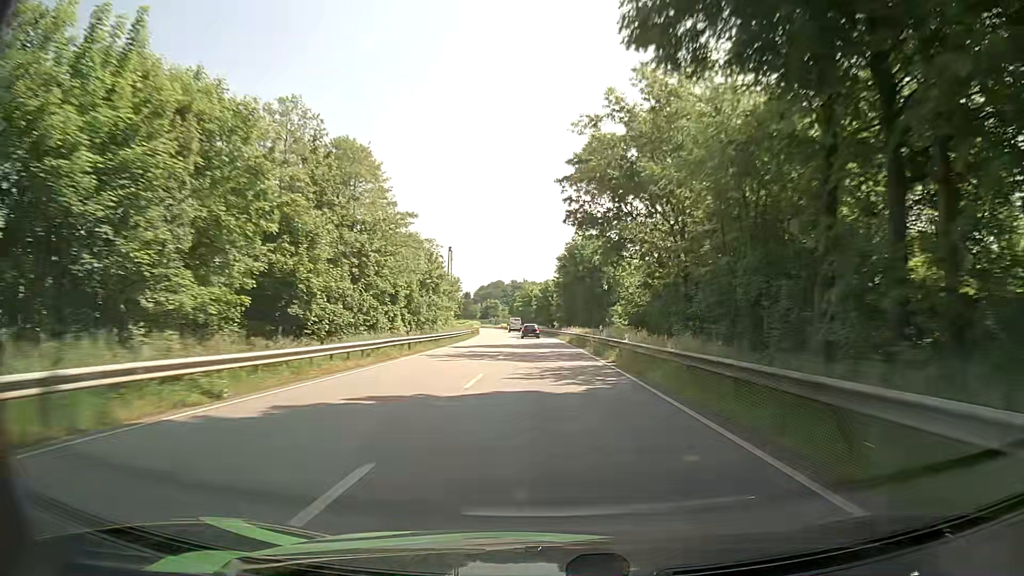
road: primary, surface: asphalt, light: Day
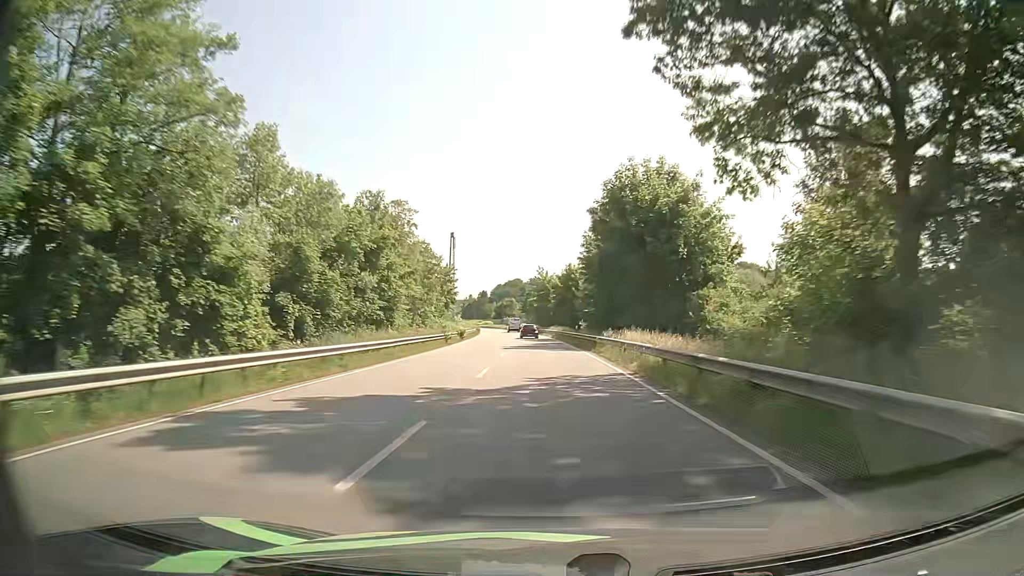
(-0.3, +33.2) m; -1°
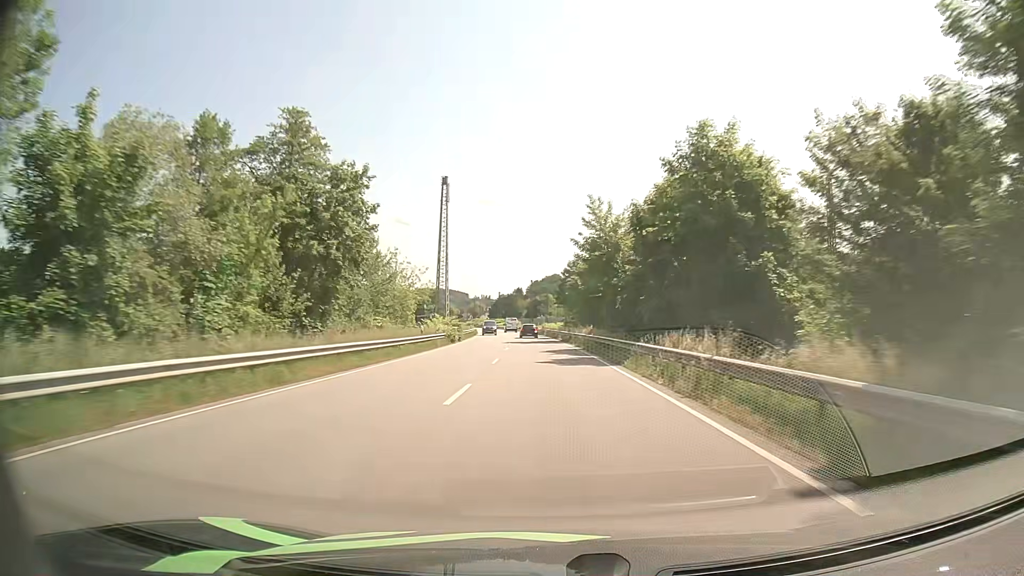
(-2.2, +66.4) m; -3°
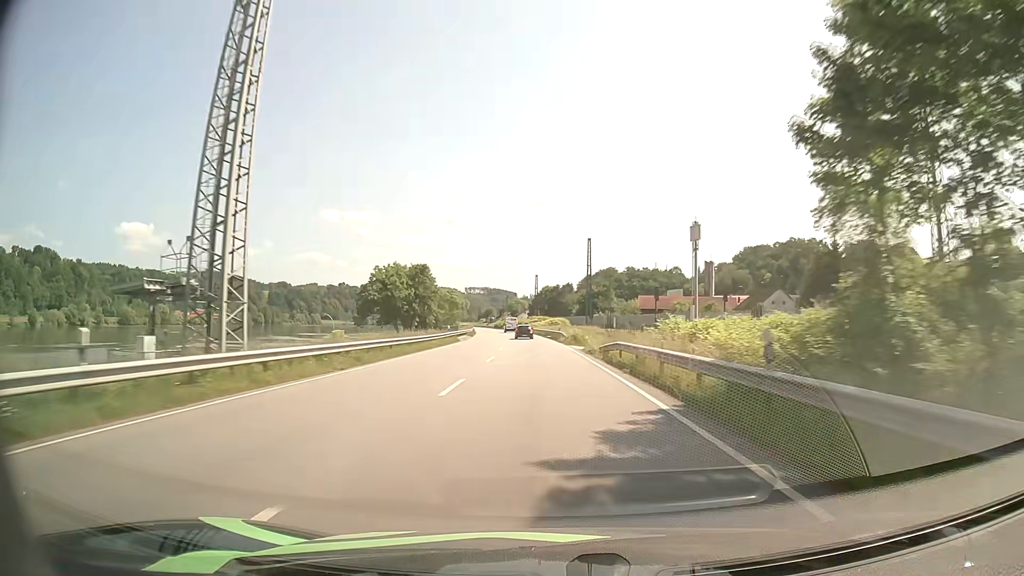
(-3.2, +82.9) m; -4°
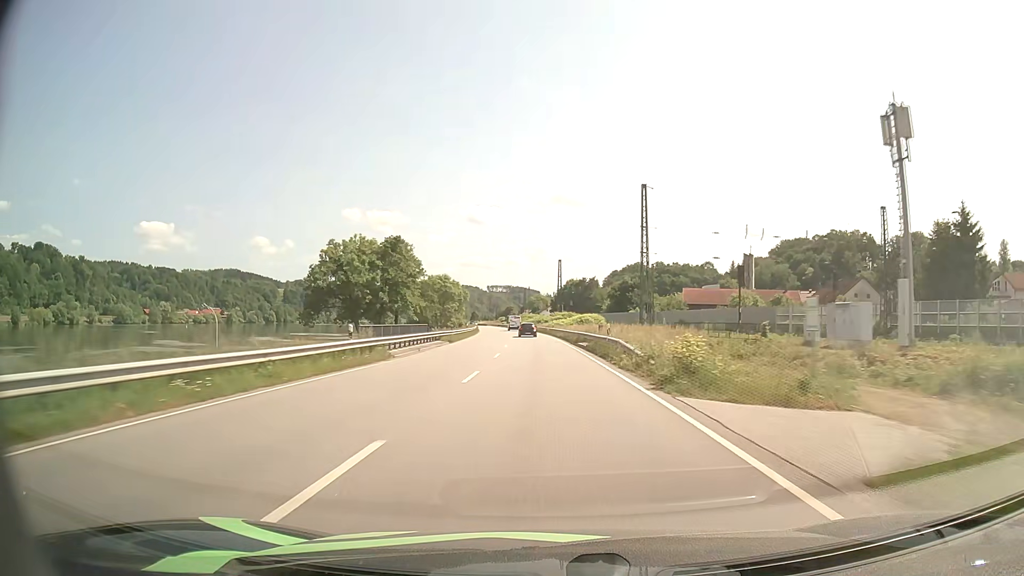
(-0.5, +33.2) m; -2°
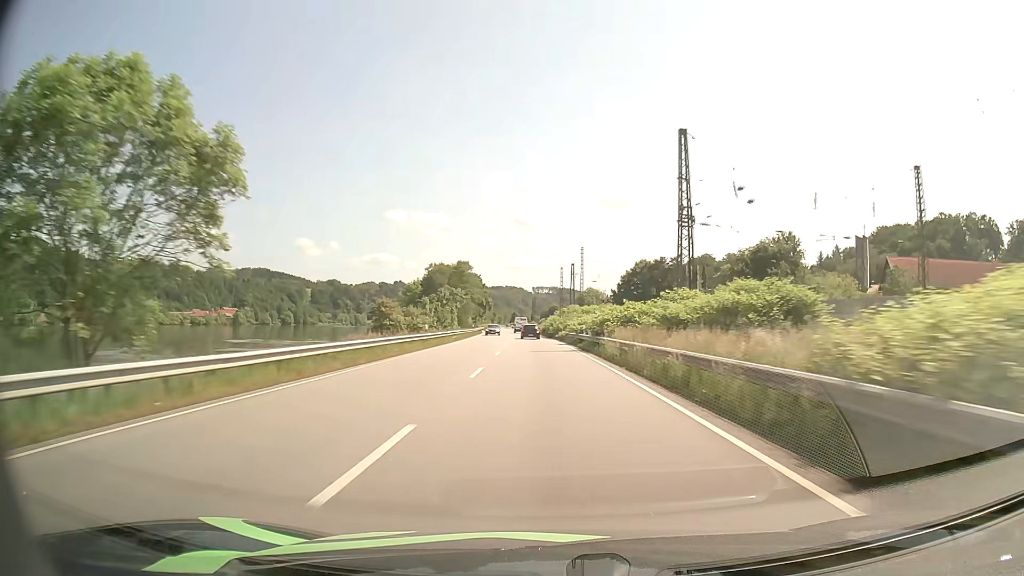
(-2.9, +83.0) m; -4°
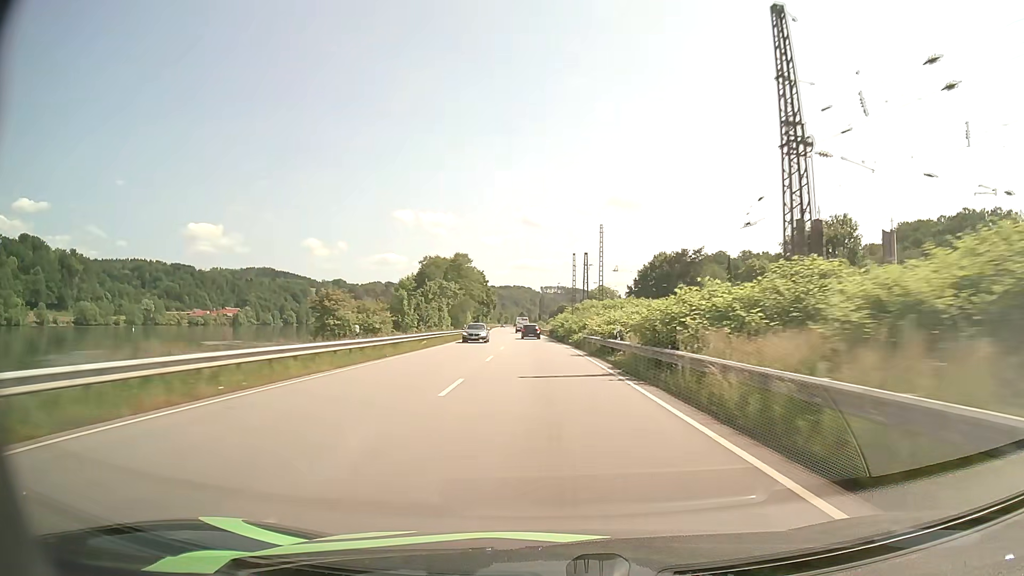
(-0.1, +16.6) m; -1°
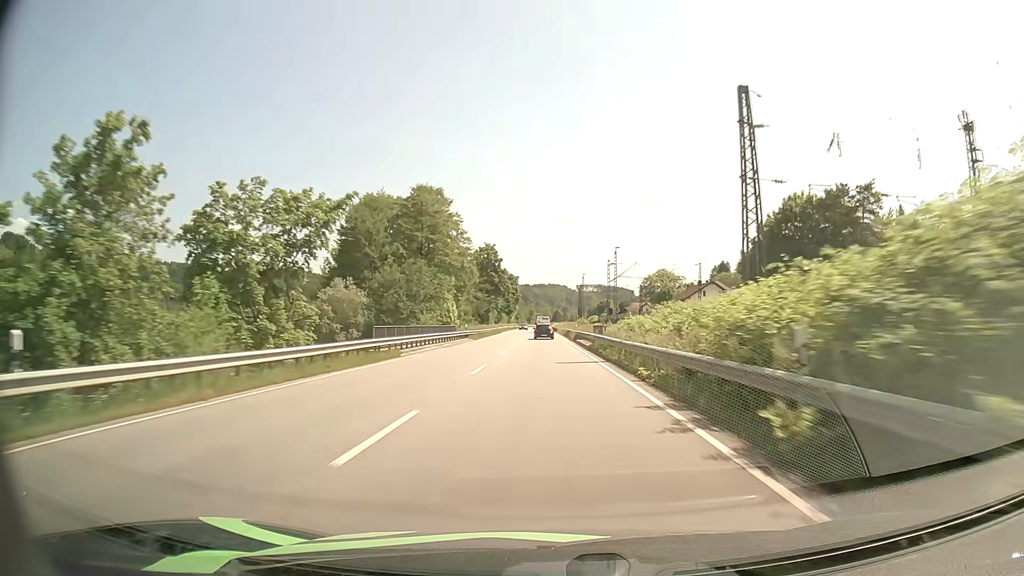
(-1.9, +66.4) m; -3°
(0, +10) (0, +20) (0, +30) (0, +40) (0, +50) (-1, +60) (-1, +70) (-1, +80) (-1, +90) (-1, +100) m
